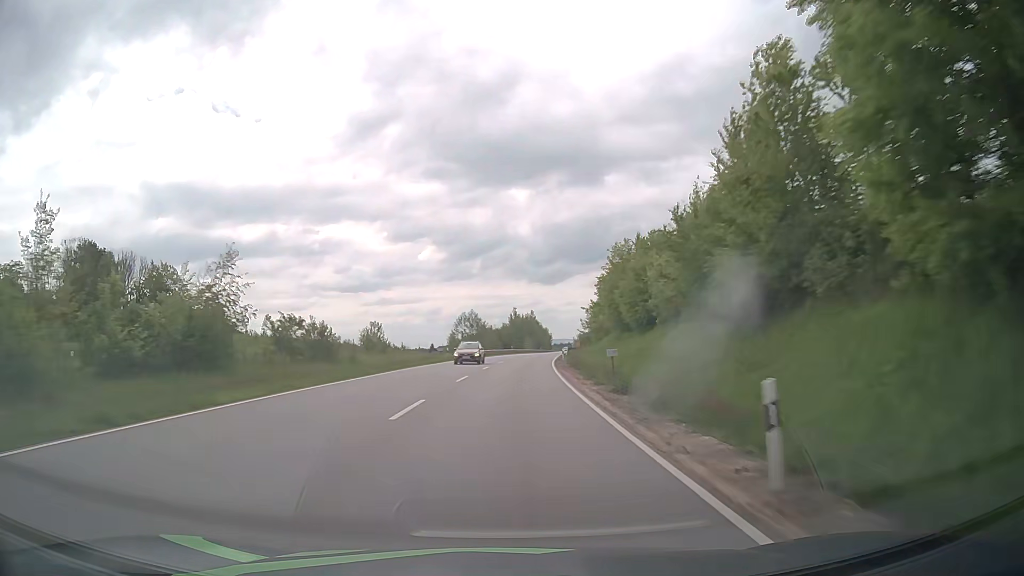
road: primary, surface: asphalt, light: Day
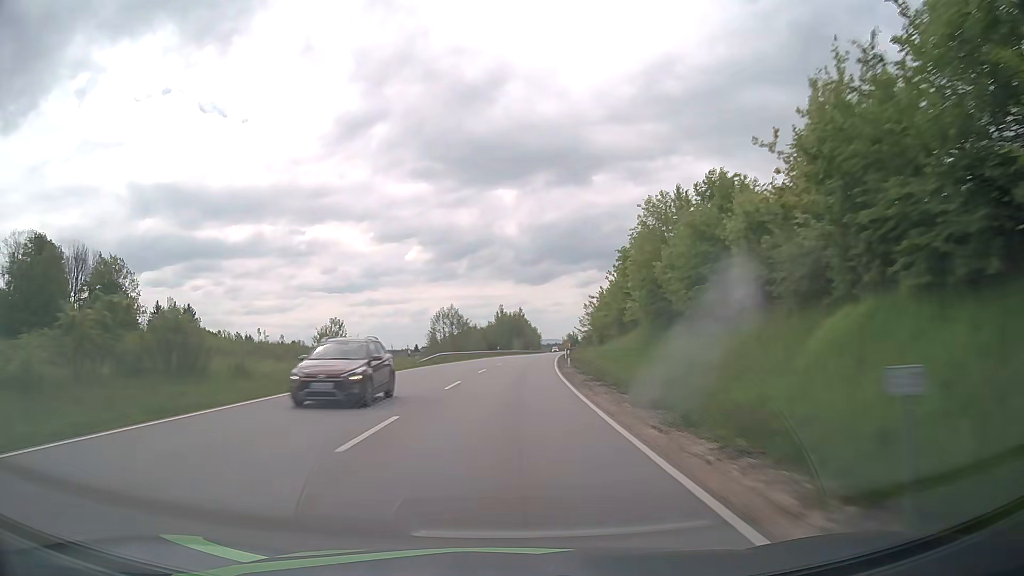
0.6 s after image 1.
(+0.2, +15.6) m; +1°
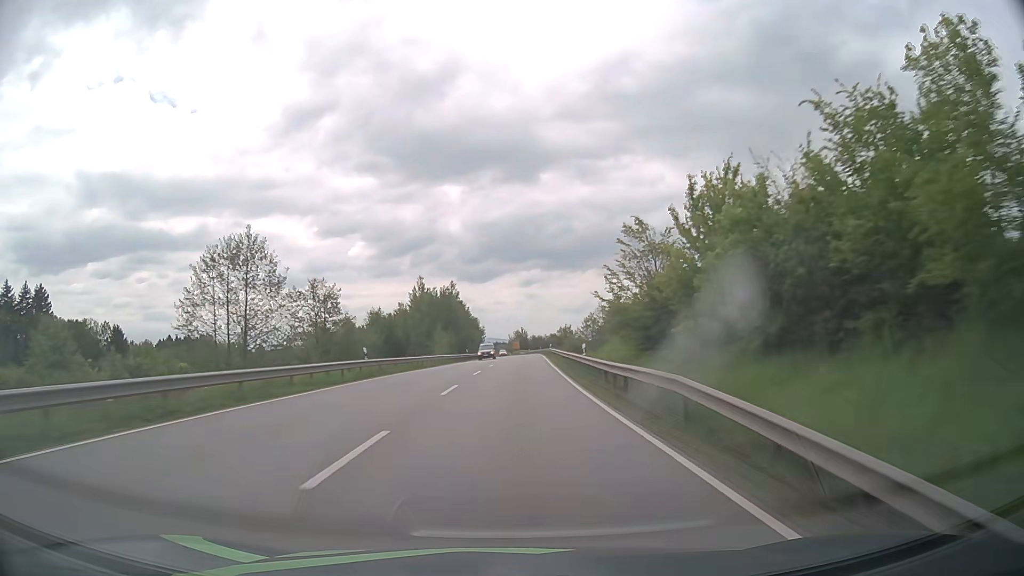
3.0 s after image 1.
(+2.5, +62.3) m; +5°
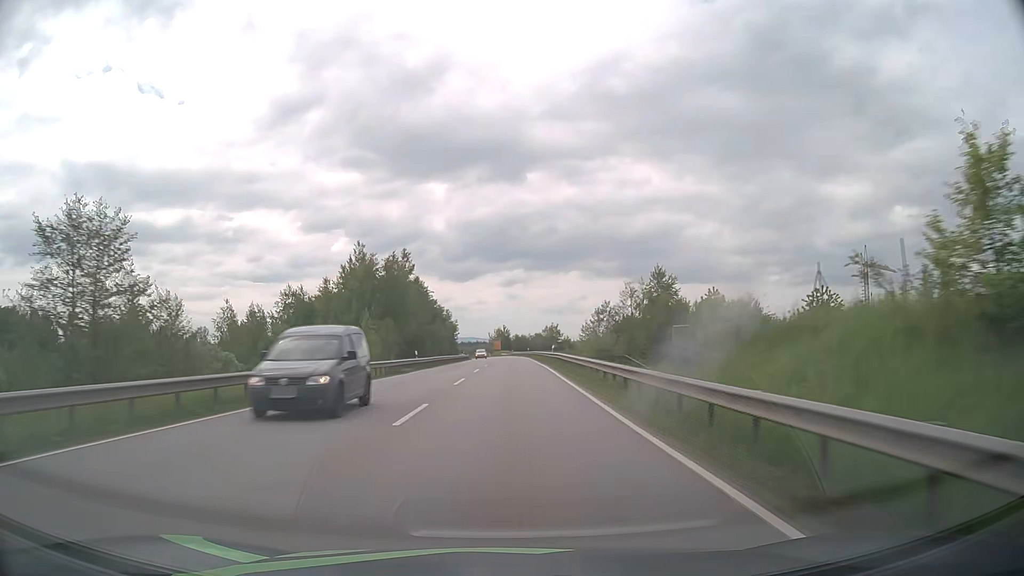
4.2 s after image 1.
(+0.5, +30.9) m; +2°
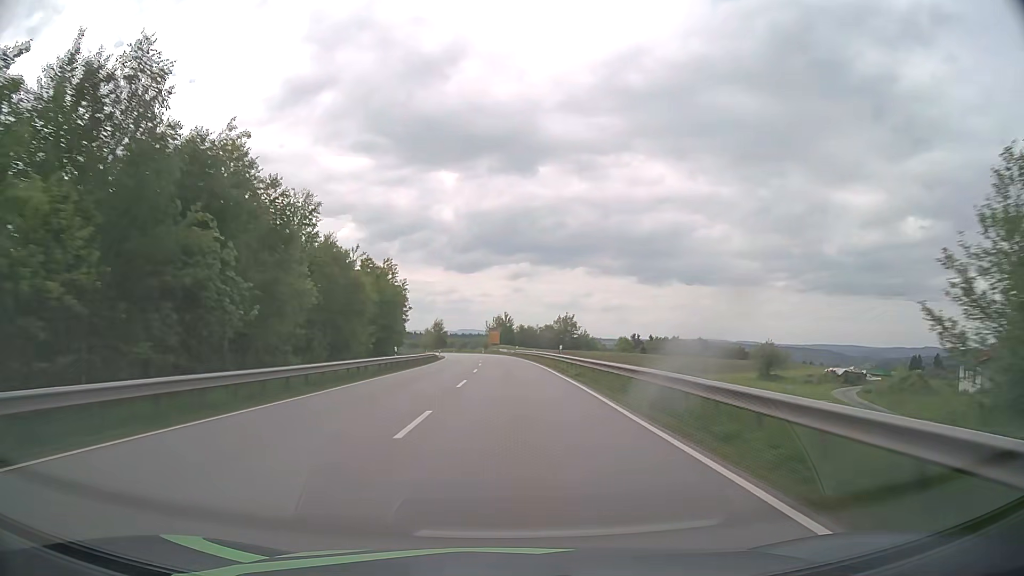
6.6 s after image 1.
(+0.5, +61.7) m; 0°
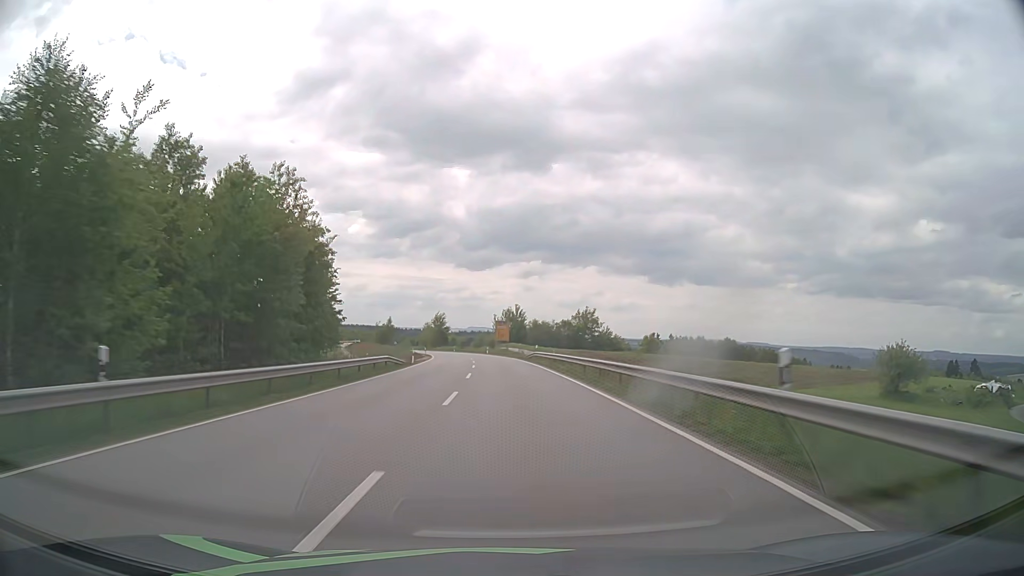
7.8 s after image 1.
(-0.3, +30.9) m; -1°
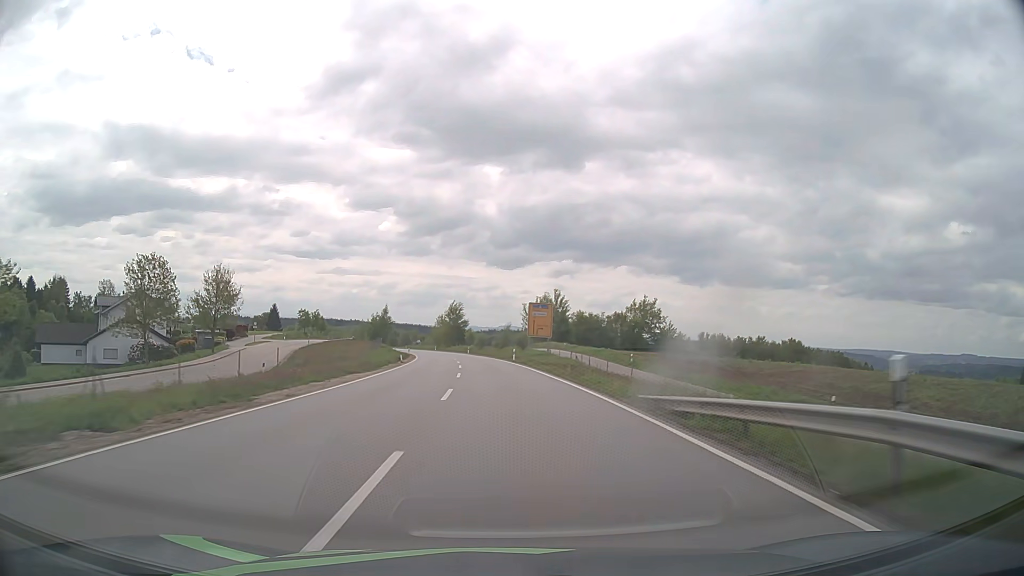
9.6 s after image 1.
(-0.9, +46.8) m; -2°
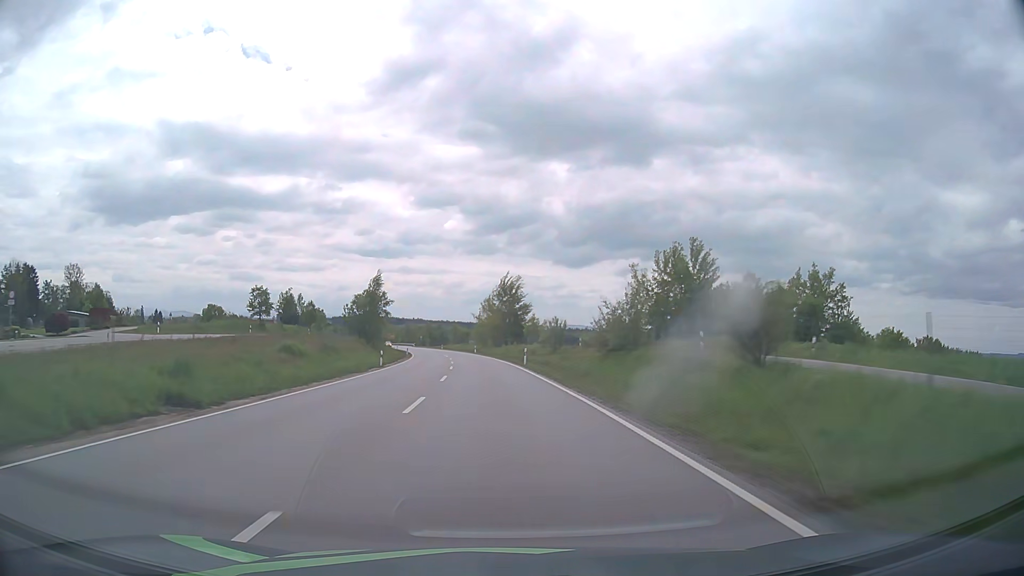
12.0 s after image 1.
(-2.8, +63.3) m; -5°
(0, +10) (0, +20) (-1, +30) (-1, +40) (-2, +50) (-3, +60) (-4, +70) (-6, +80) (-7, +90) (-9, +100) m
